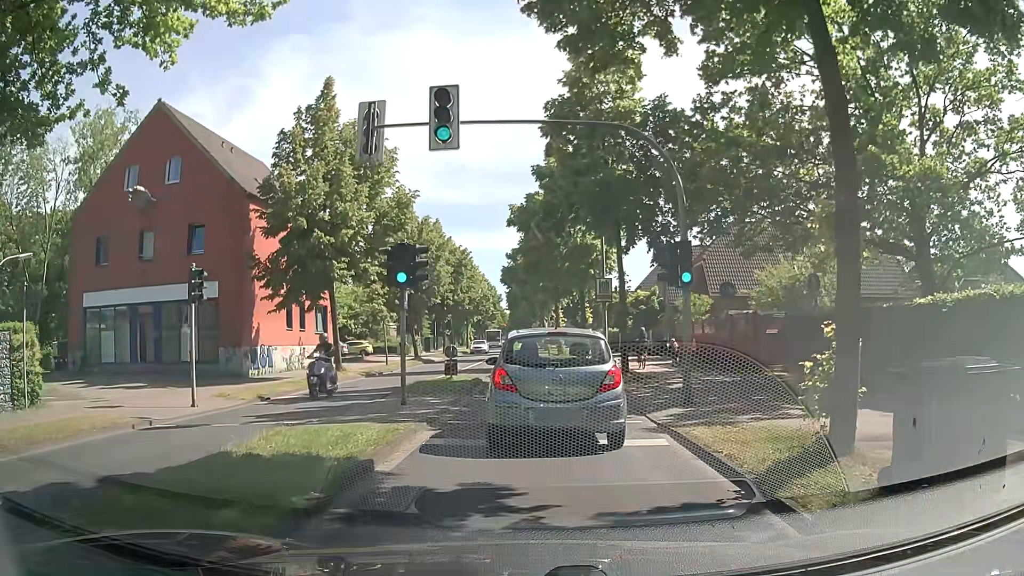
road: tertiary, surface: asphalt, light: Day
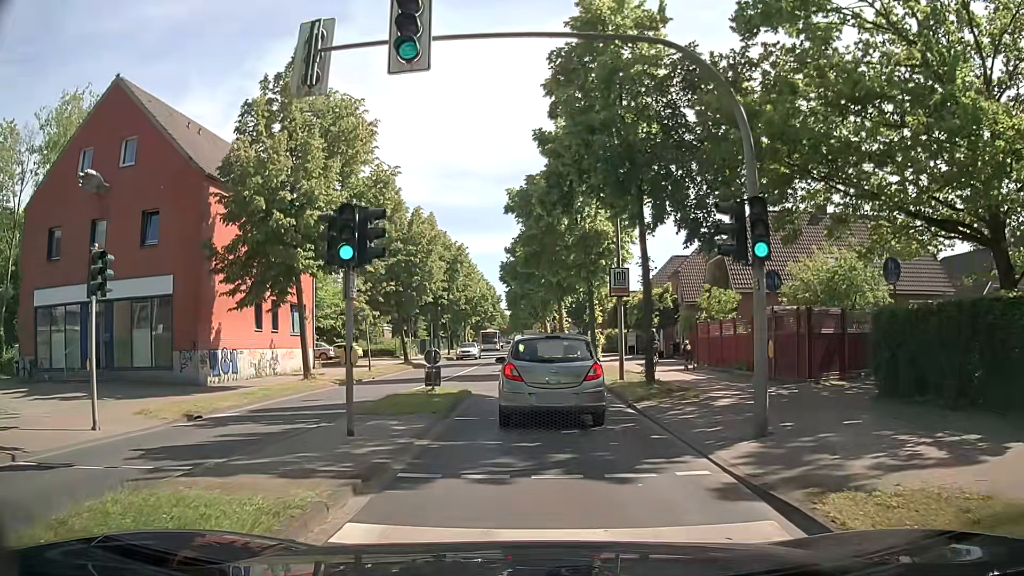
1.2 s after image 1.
(+0.1, +4.4) m; +1°
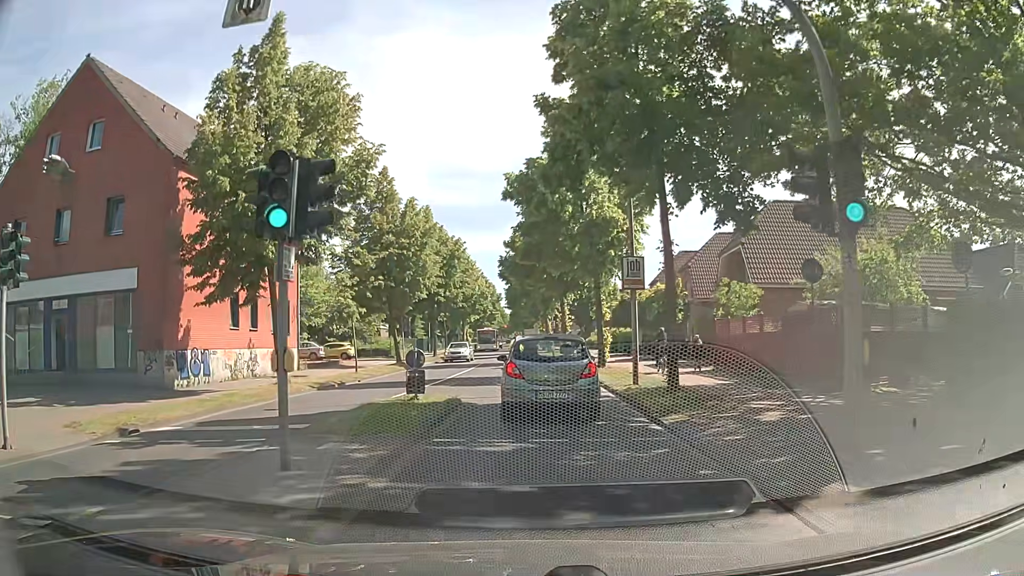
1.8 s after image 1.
(0.0, +2.8) m; +1°
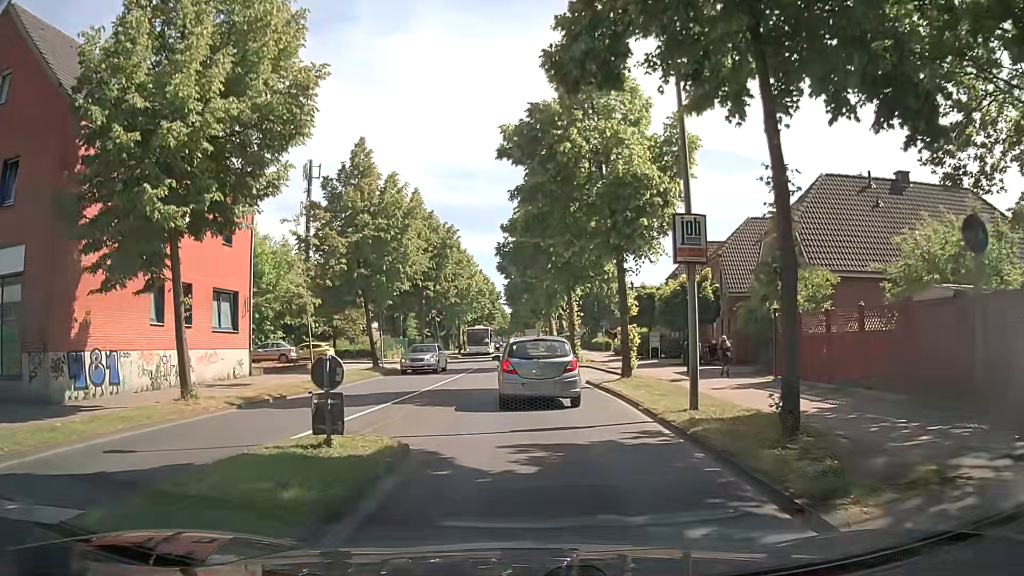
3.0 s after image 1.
(0.0, +6.7) m; 0°
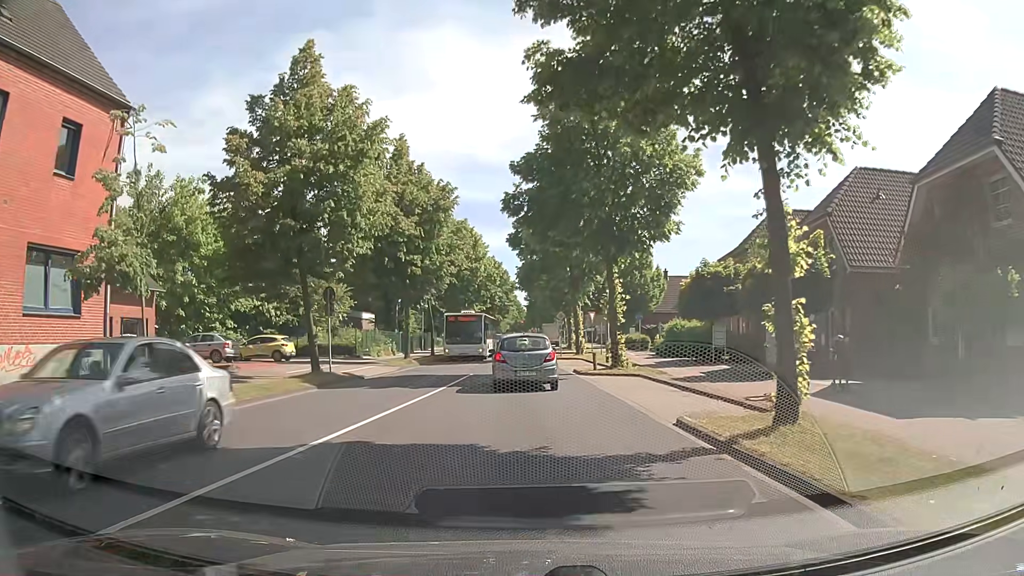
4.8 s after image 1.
(-0.2, +12.2) m; -1°
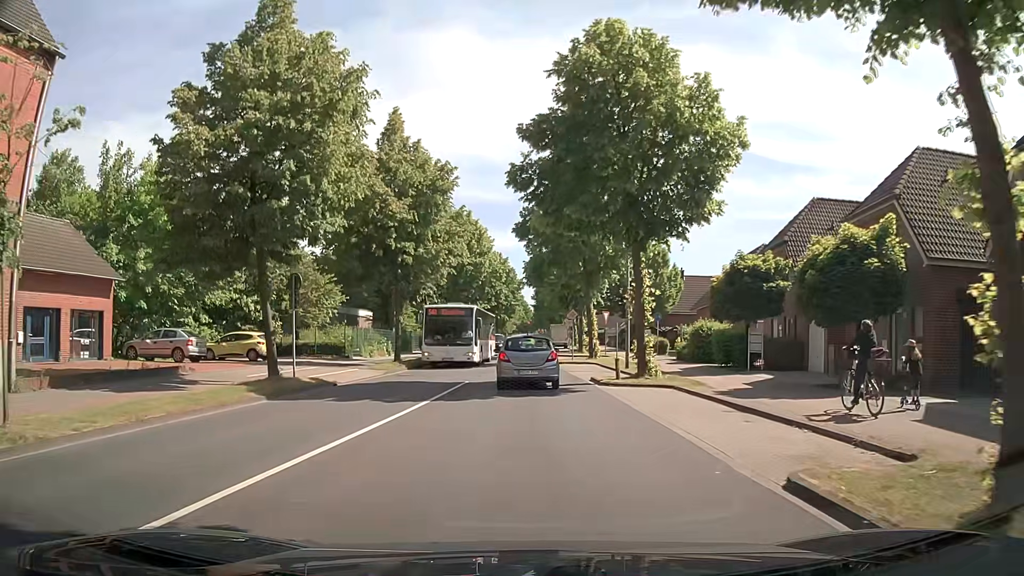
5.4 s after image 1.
(0.0, +4.5) m; 0°
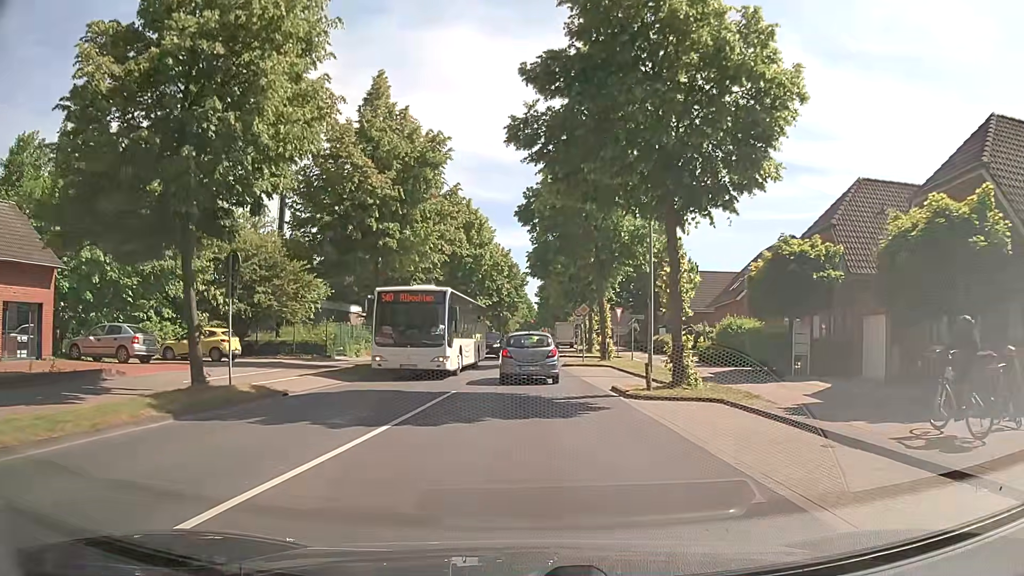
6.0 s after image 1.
(-0.1, +4.7) m; -2°
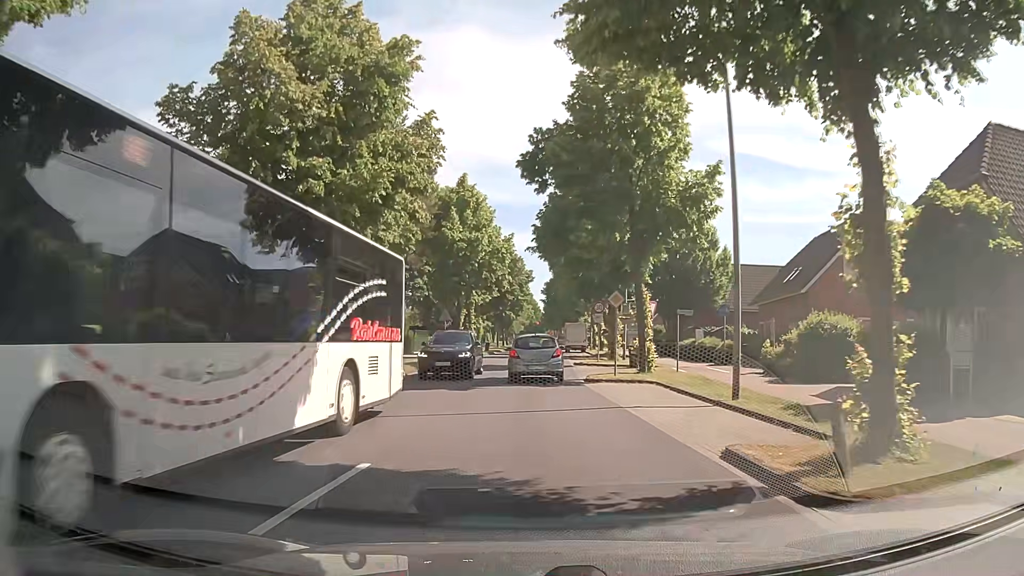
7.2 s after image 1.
(0.0, +9.8) m; 0°
